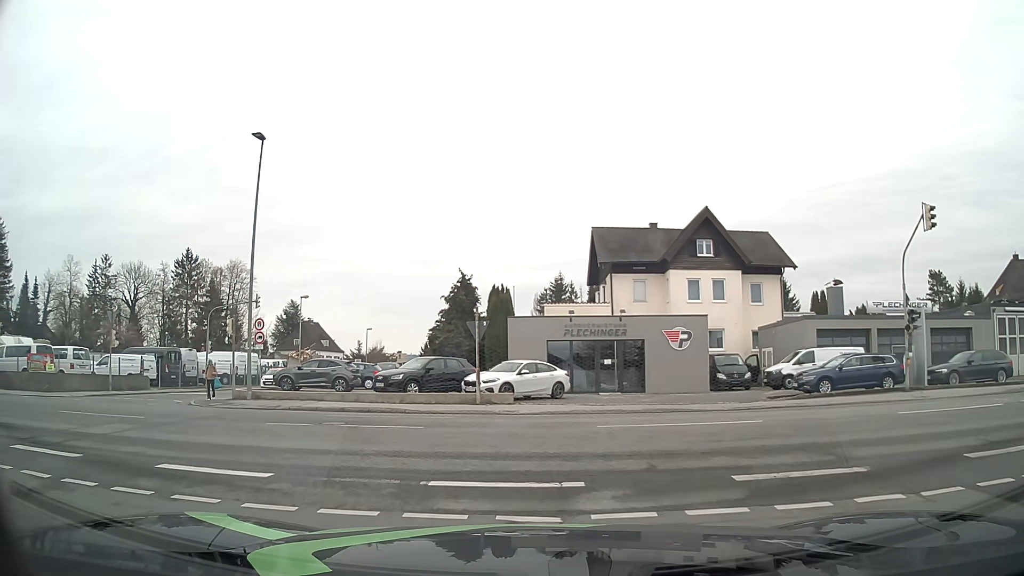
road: residential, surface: asphalt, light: Day
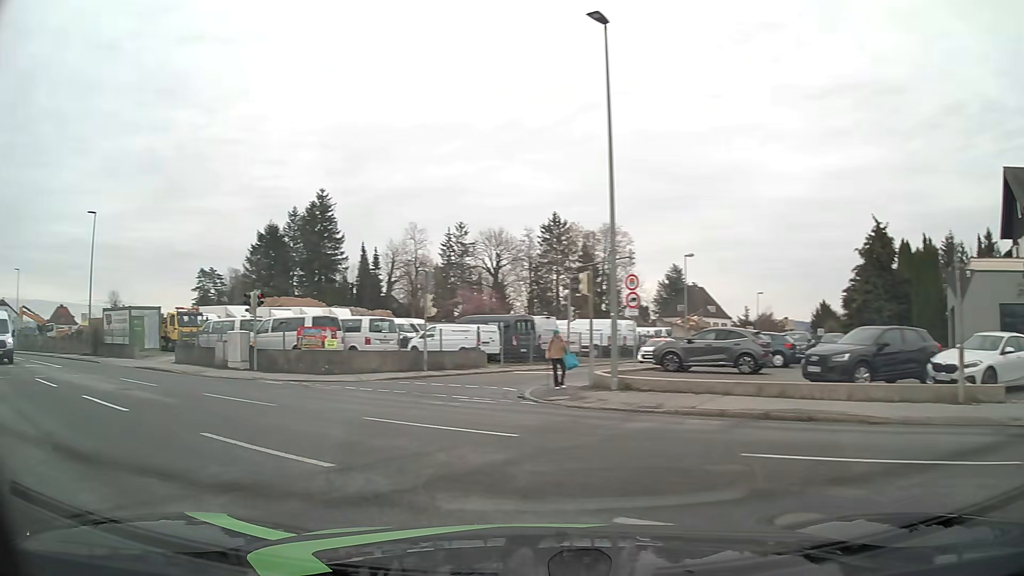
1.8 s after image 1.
(-2.1, +8.5) m; -31°
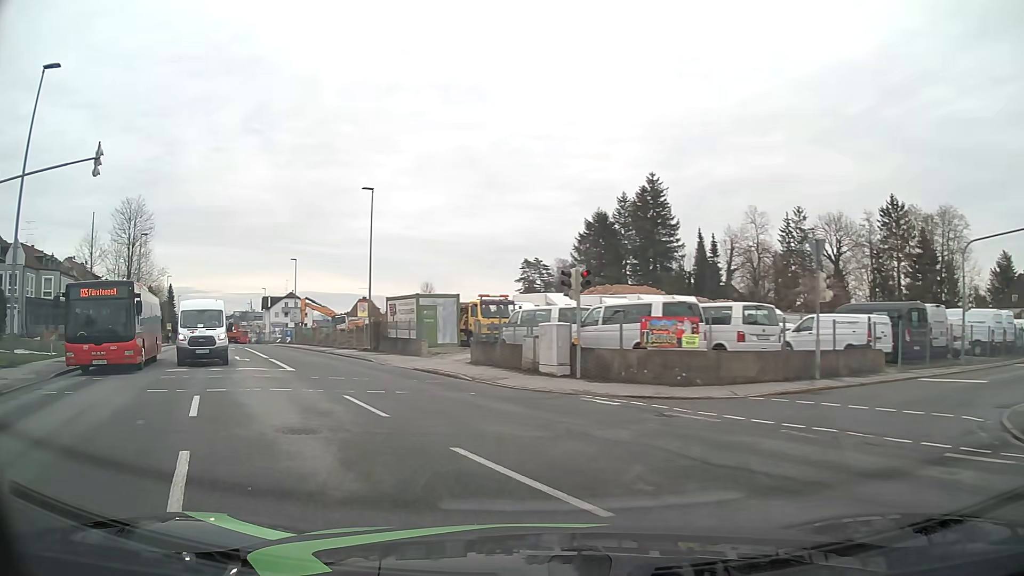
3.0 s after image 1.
(-2.4, +7.8) m; -29°
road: tertiary
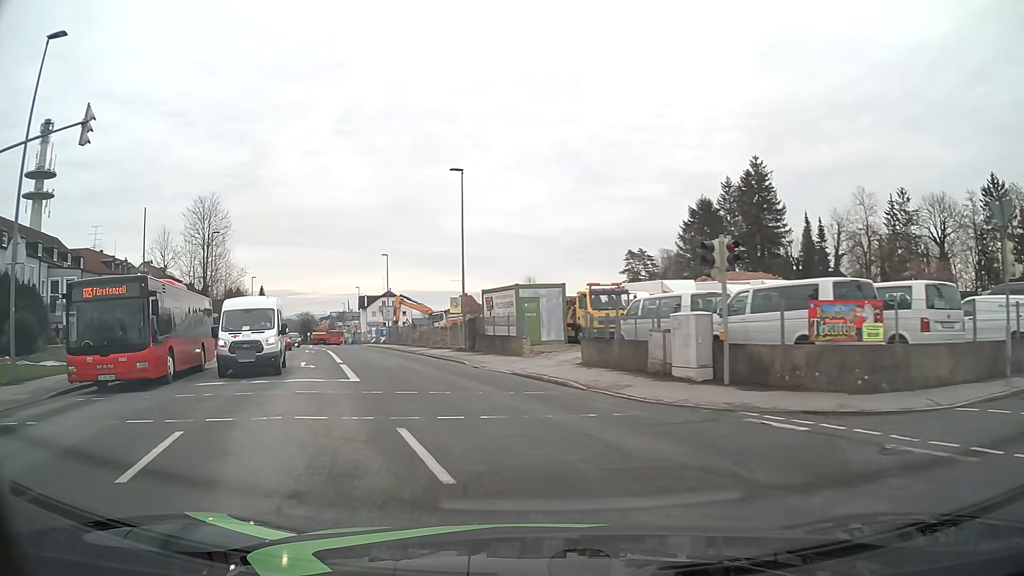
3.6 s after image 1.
(-0.4, +4.8) m; -8°
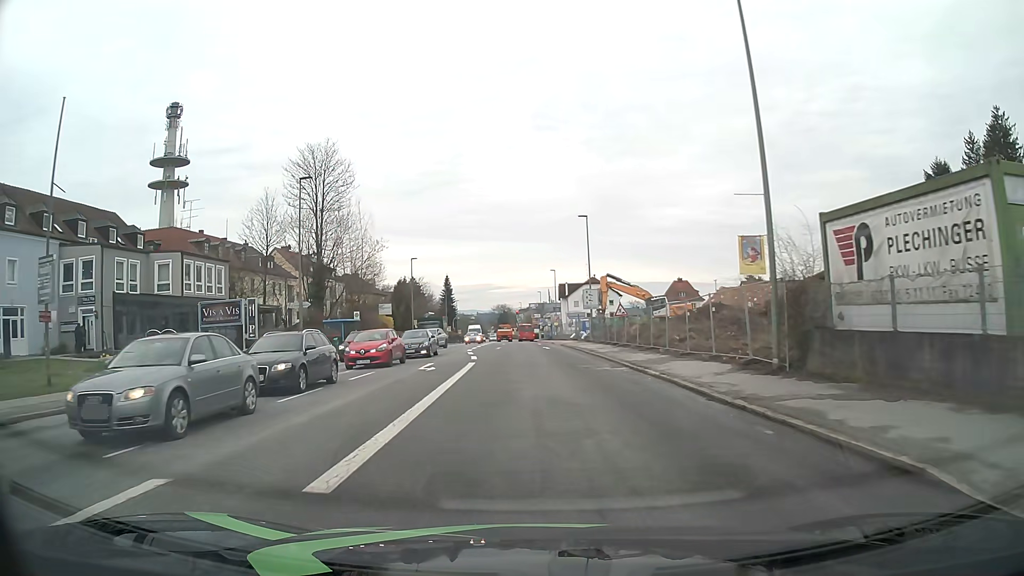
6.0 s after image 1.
(-4.5, +22.8) m; -18°
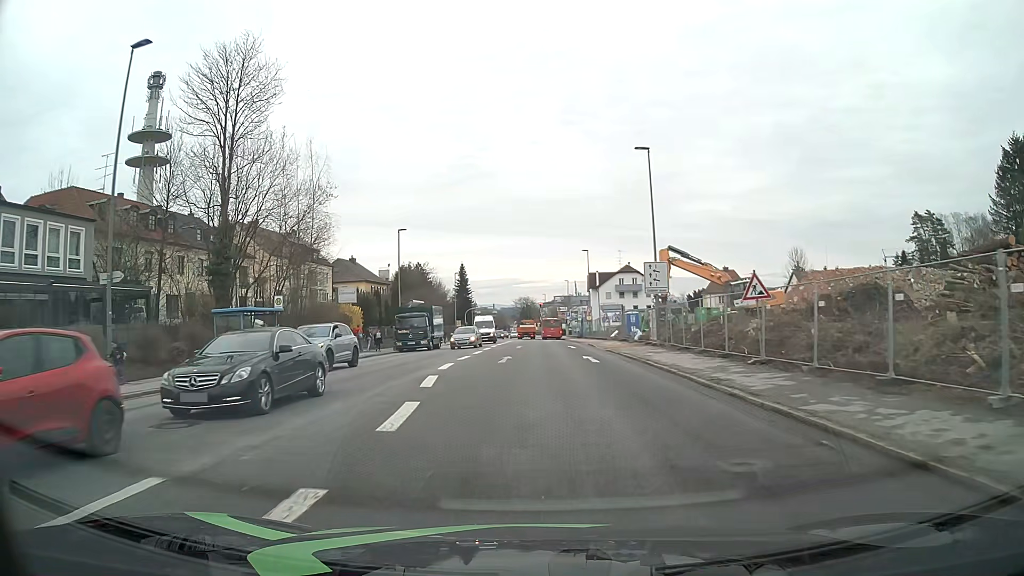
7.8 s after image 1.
(-0.4, +20.5) m; -2°
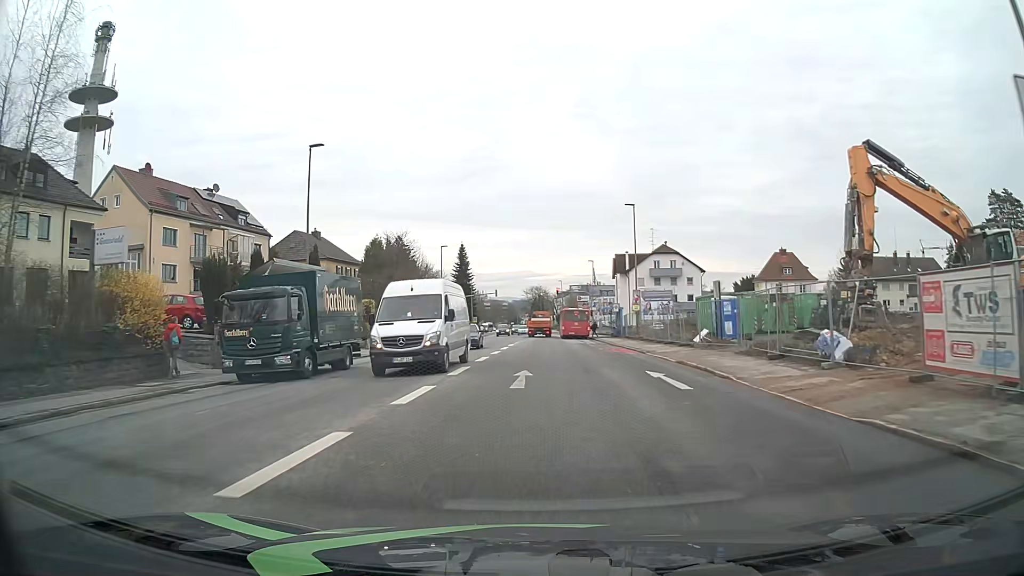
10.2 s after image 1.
(-0.4, +27.5) m; -1°
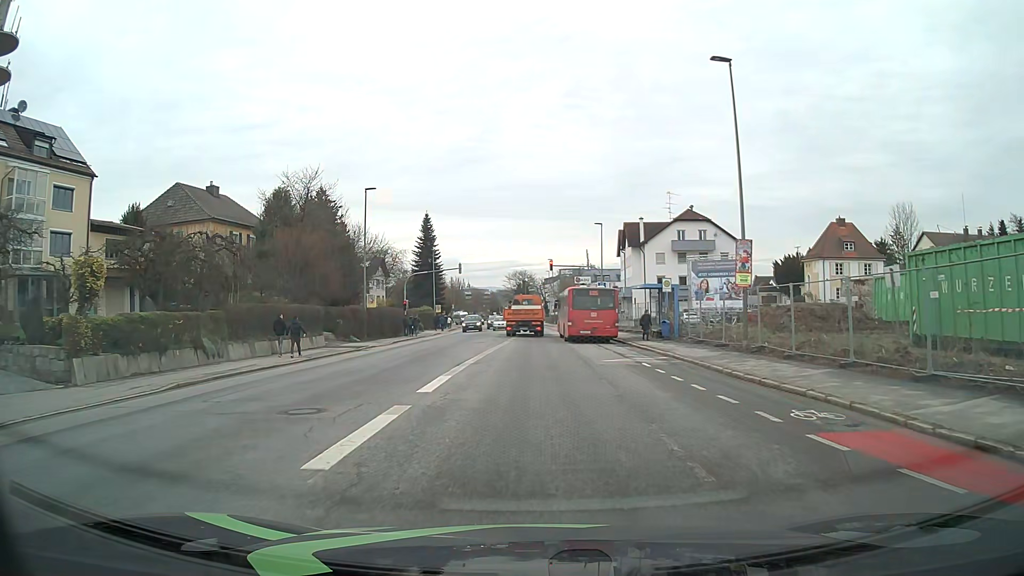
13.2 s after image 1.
(+0.2, +28.5) m; +1°
(0, +10) (0, +20) (+1, +30) (+1, +40) (+1, +50) (+1, +60) (0, +70) (0, +80) (-1, +90) (-1, +100) m
